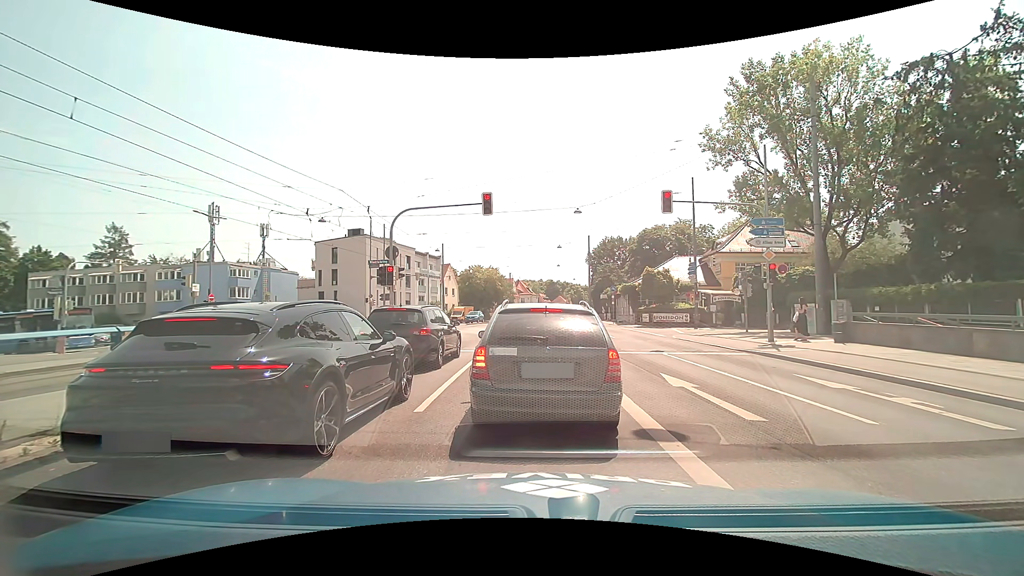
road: primary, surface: asphalt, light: Day
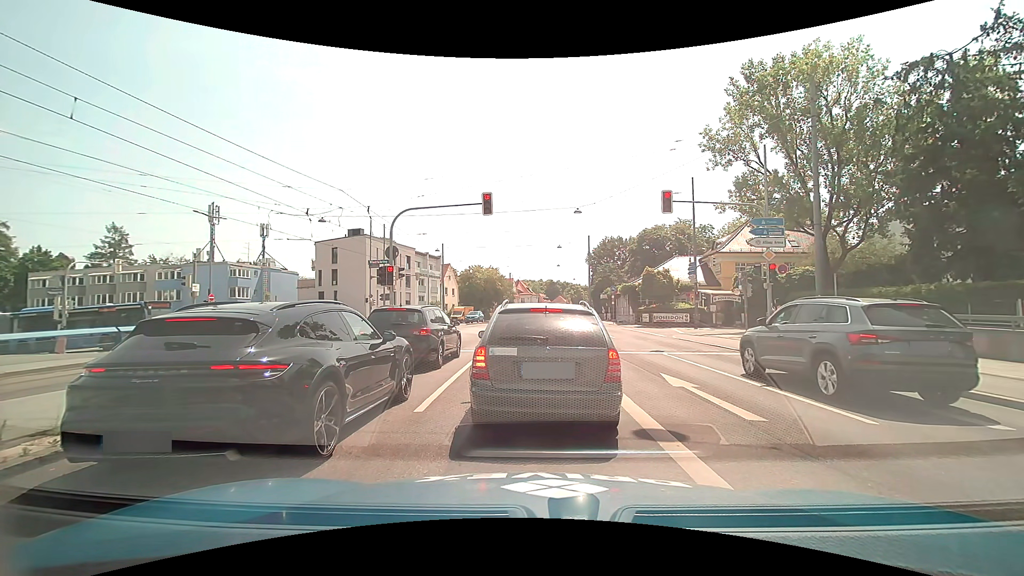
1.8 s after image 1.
(0.0, 0.0) m; 0°
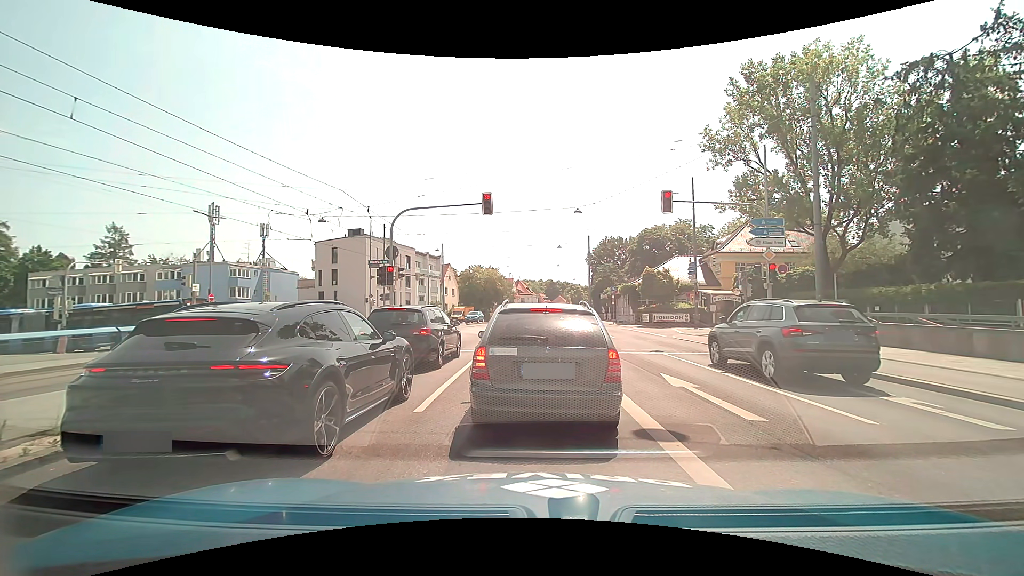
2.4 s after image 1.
(0.0, 0.0) m; 0°
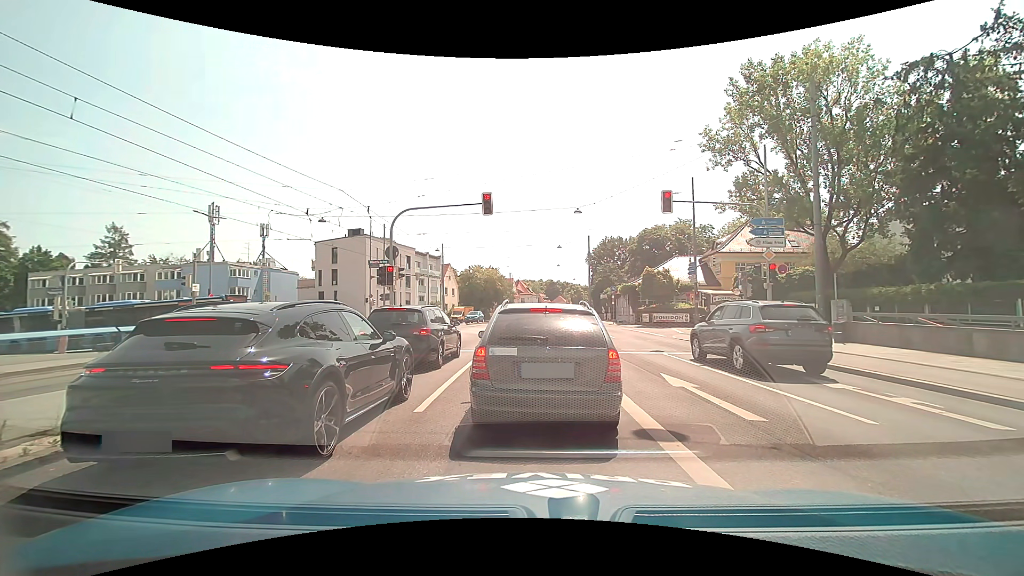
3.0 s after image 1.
(0.0, 0.0) m; 0°
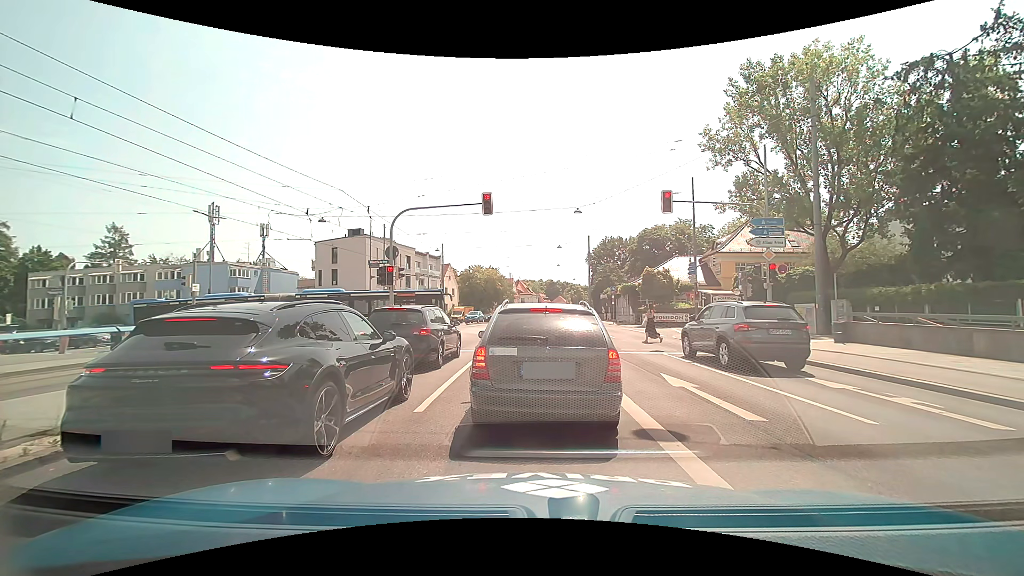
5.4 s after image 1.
(0.0, 0.0) m; 0°
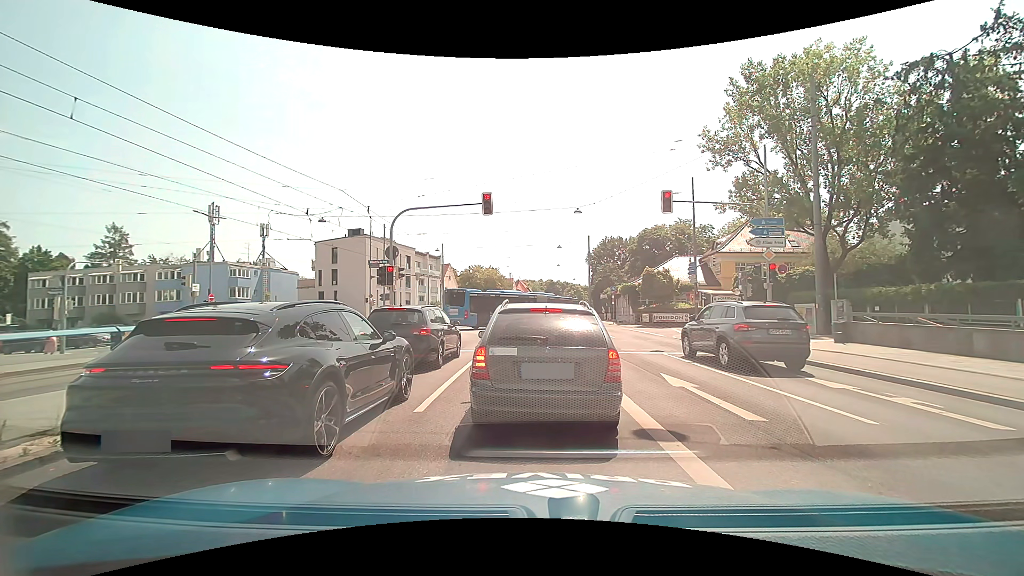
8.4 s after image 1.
(0.0, 0.0) m; 0°
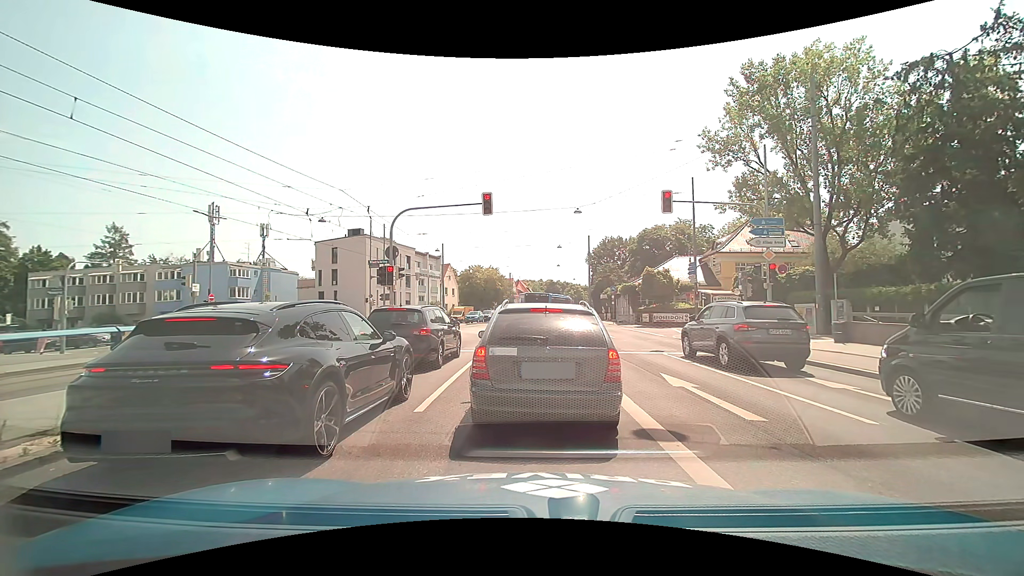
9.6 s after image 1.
(0.0, 0.0) m; 0°
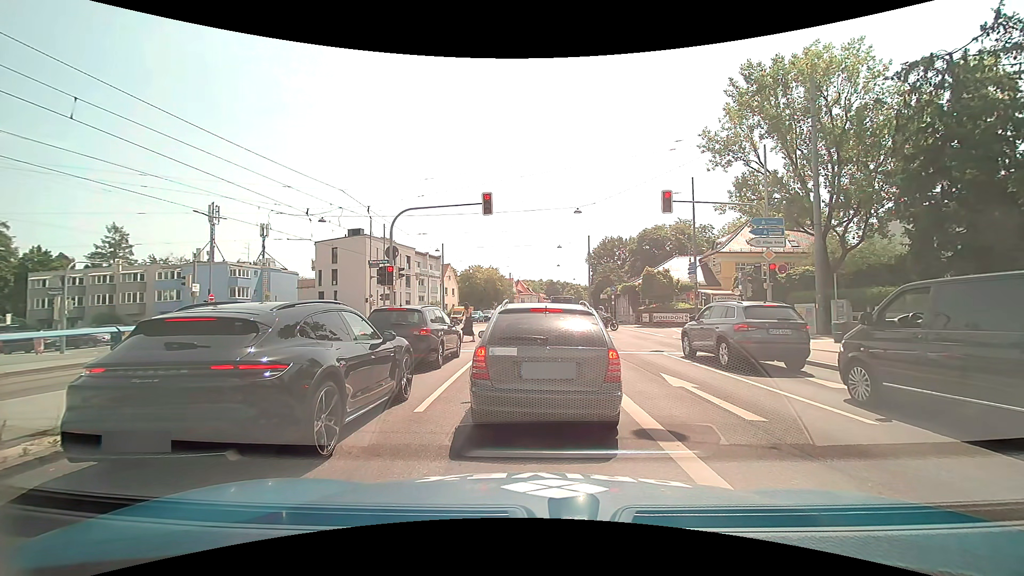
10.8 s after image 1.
(0.0, 0.0) m; 0°
